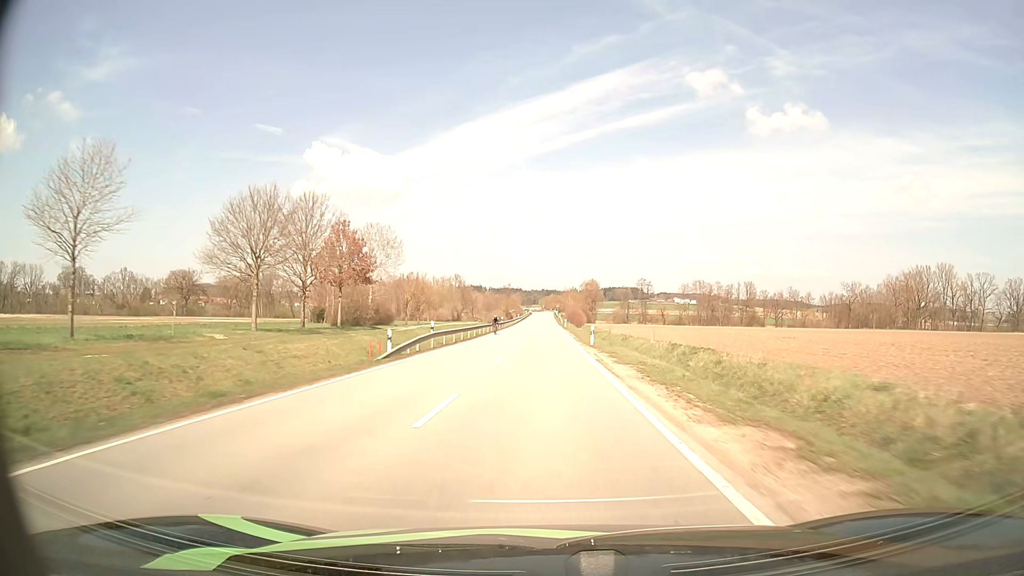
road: tertiary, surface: asphalt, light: Day
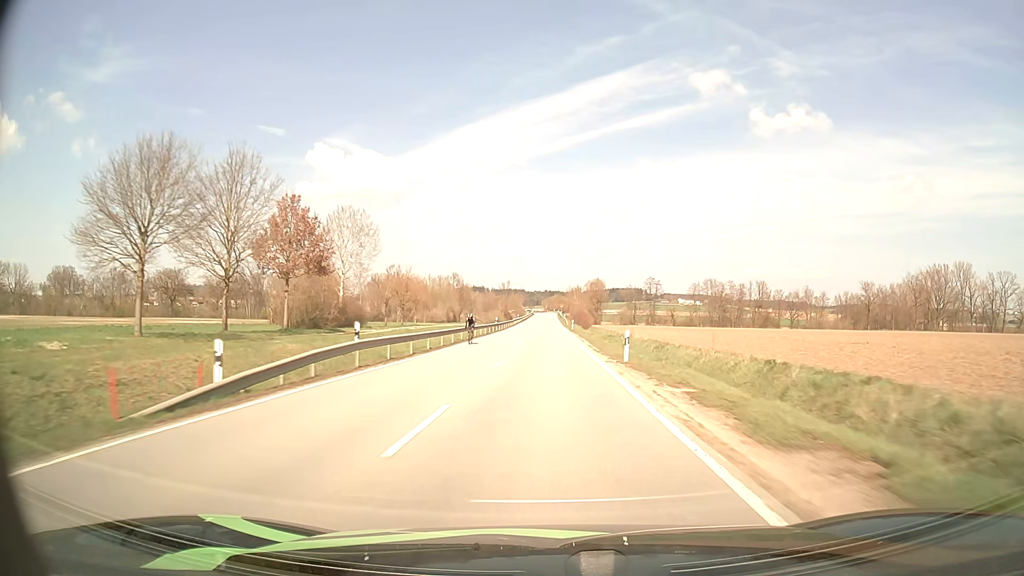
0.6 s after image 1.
(0.0, +14.3) m; 0°
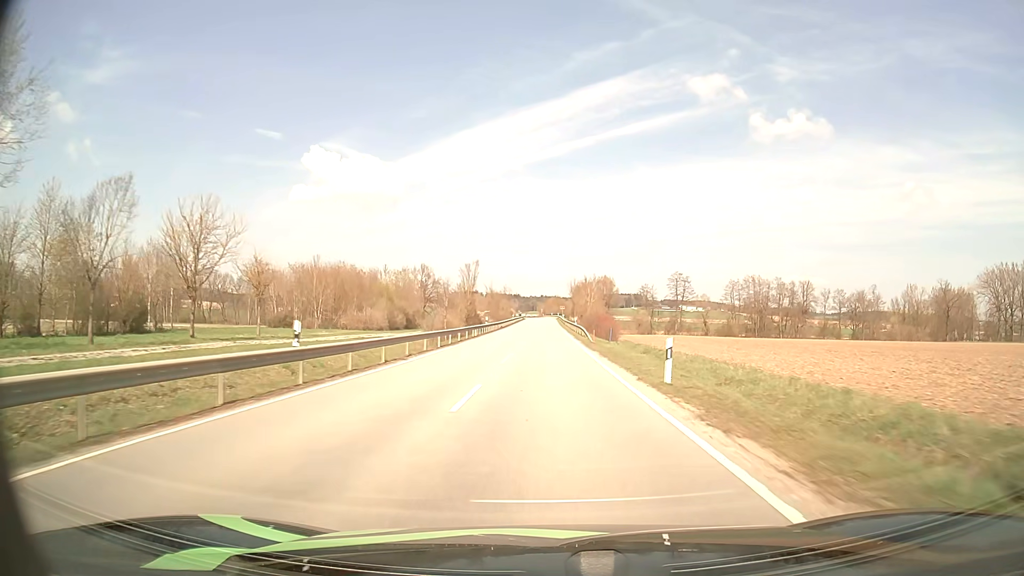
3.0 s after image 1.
(+0.1, +57.5) m; 0°
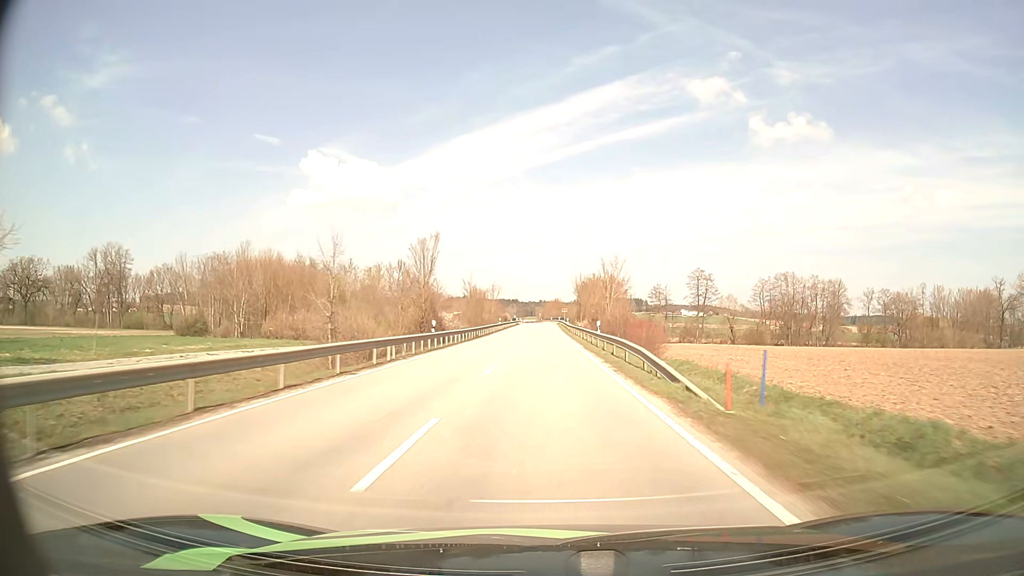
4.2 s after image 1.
(0.0, +29.2) m; 0°
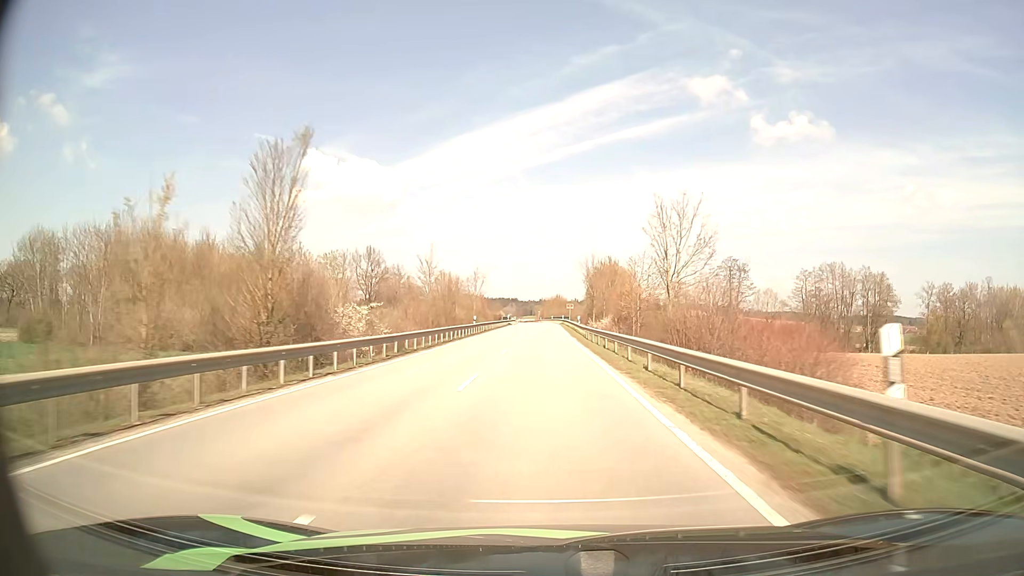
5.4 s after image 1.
(0.0, +29.4) m; 0°
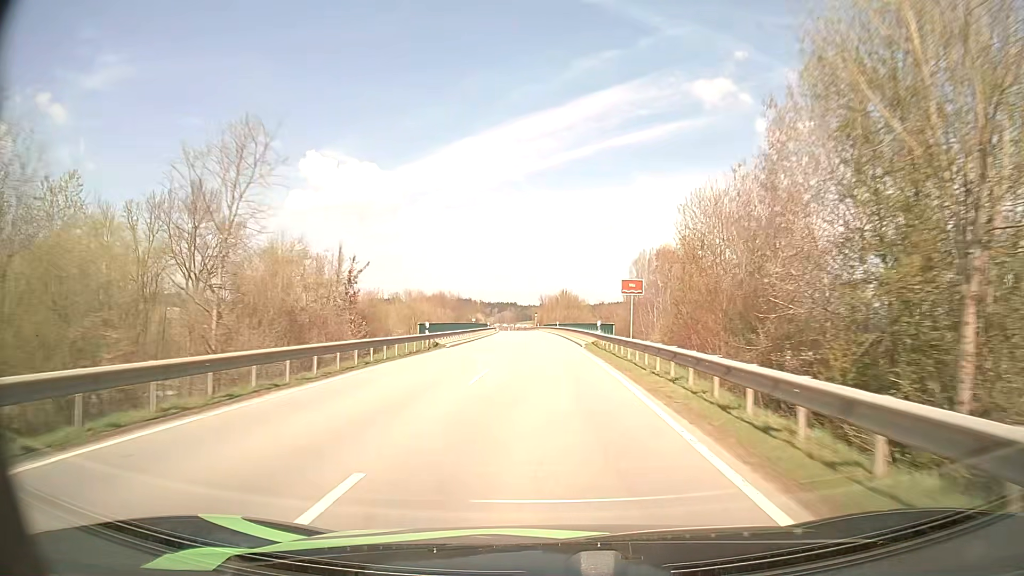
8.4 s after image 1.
(-0.1, +71.3) m; 0°
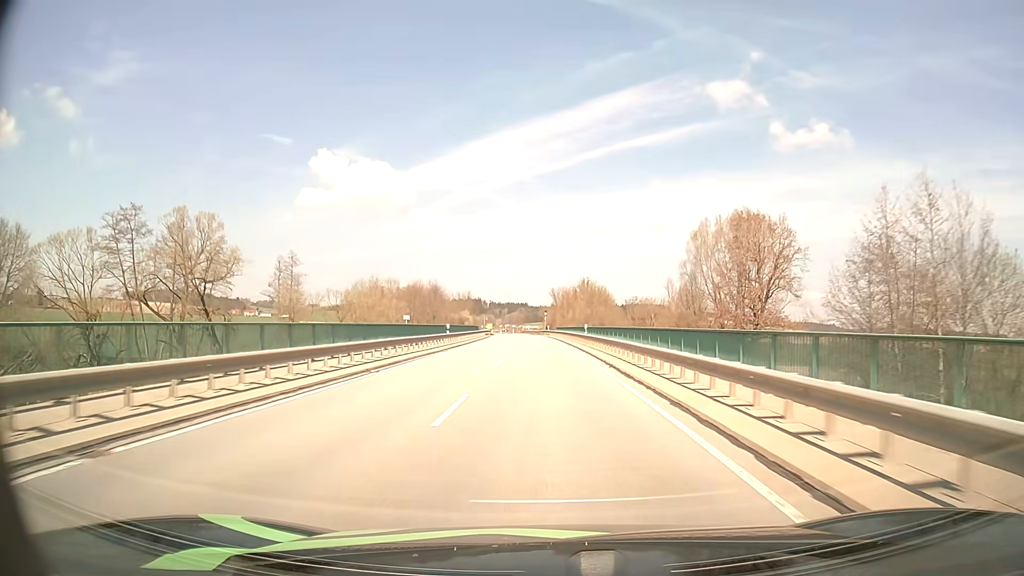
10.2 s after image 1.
(-0.3, +41.3) m; -1°
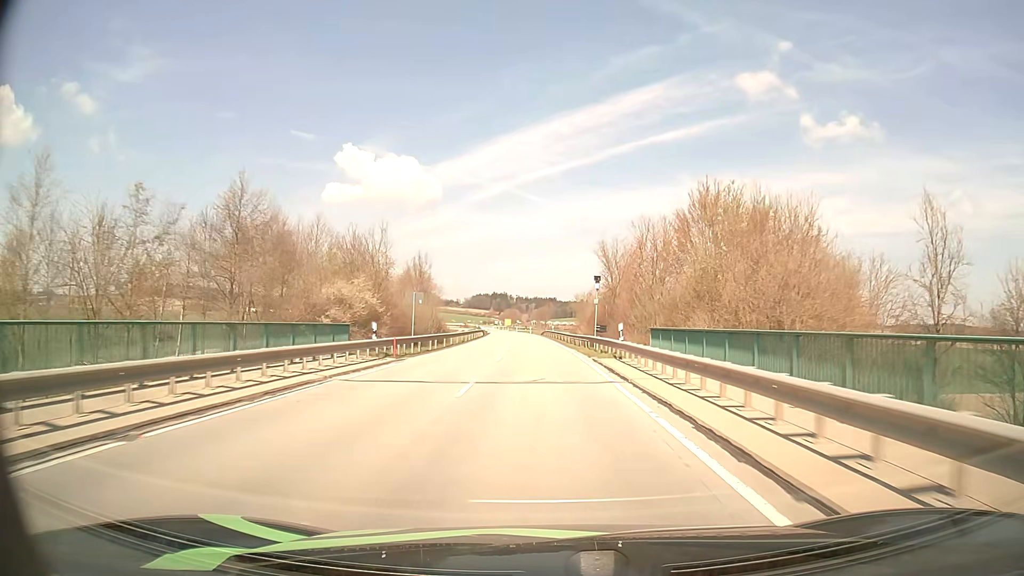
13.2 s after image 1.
(-1.2, +69.8) m; -2°
(0, +10) (0, +20) (0, +30) (-1, +40) (-1, +50) (-1, +60) (-2, +70) (-2, +80) (-3, +90) (-3, +100) m
